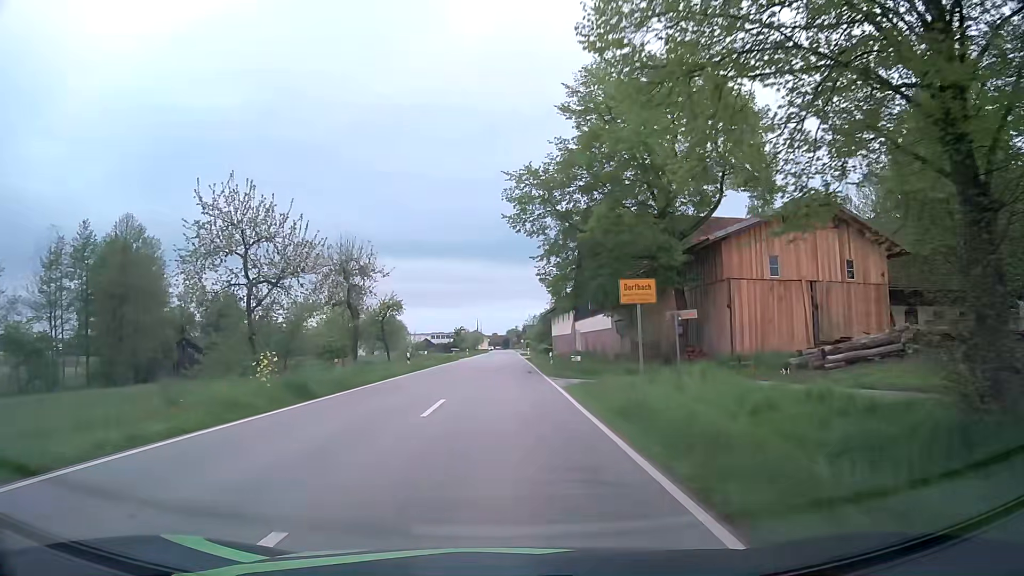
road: secondary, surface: asphalt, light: Day
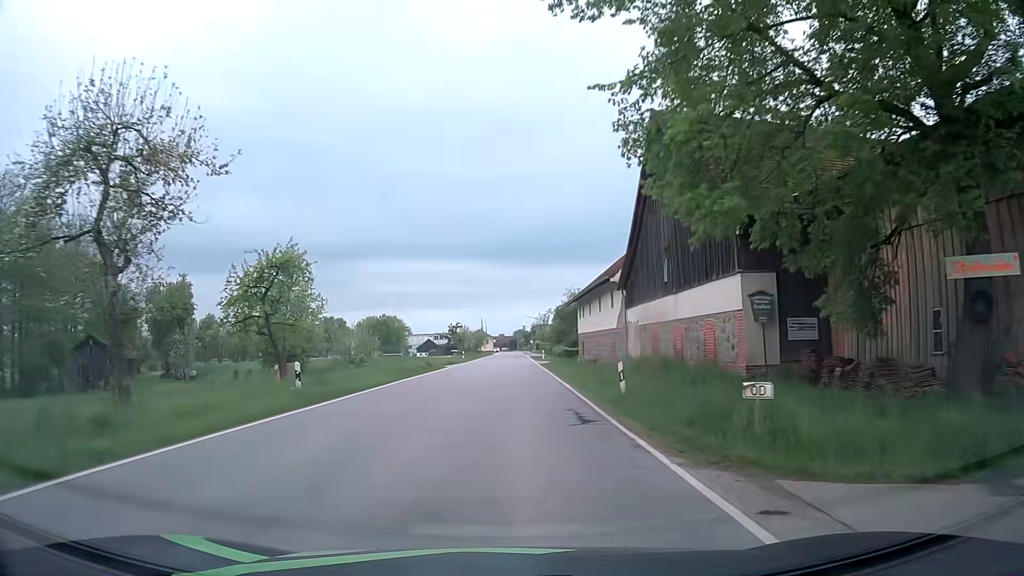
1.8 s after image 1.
(-0.1, +21.3) m; -1°
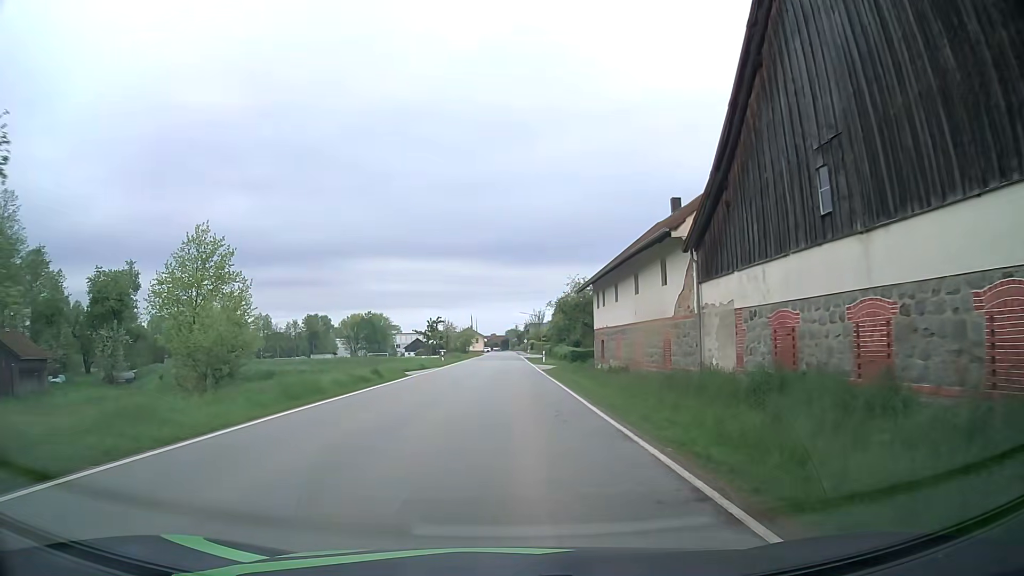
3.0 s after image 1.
(+0.1, +14.5) m; +1°
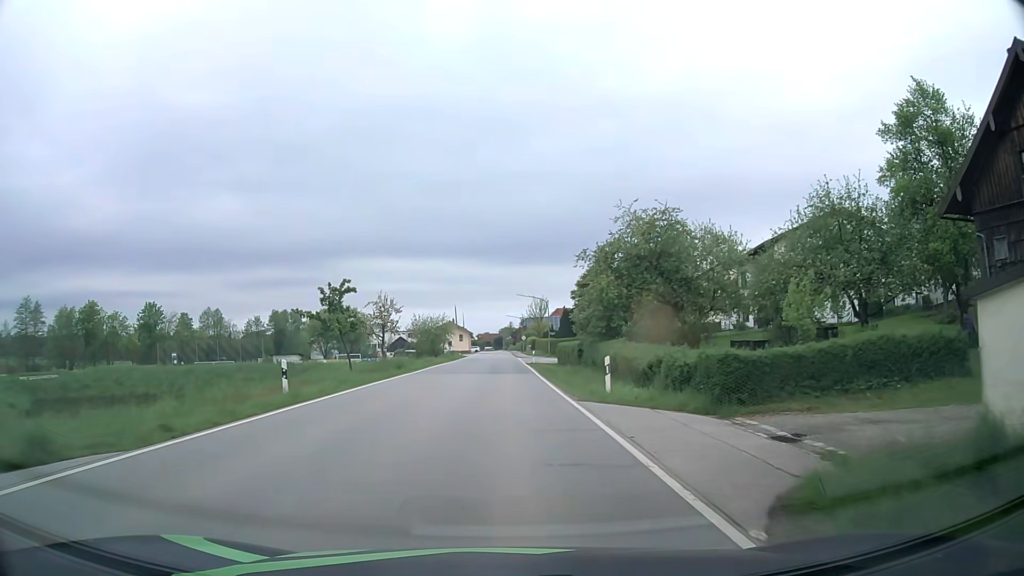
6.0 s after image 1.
(+0.2, +37.6) m; 0°
(0, +10) (0, +20) (0, +30) (0, +40) (0, +50) (0, +60) (0, +70) (0, +80) (0, +90) (0, +100) m
